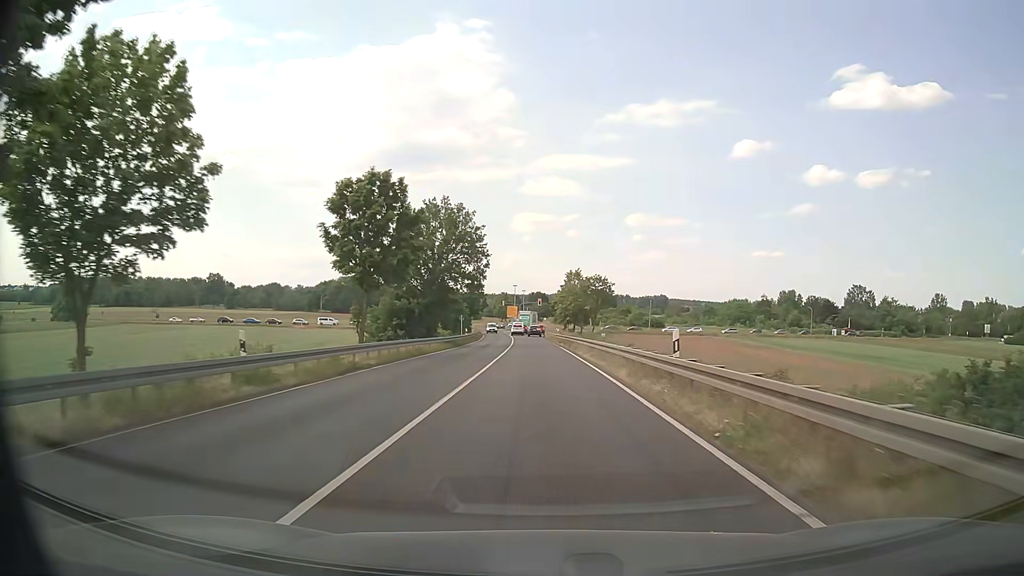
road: primary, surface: asphalt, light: Day
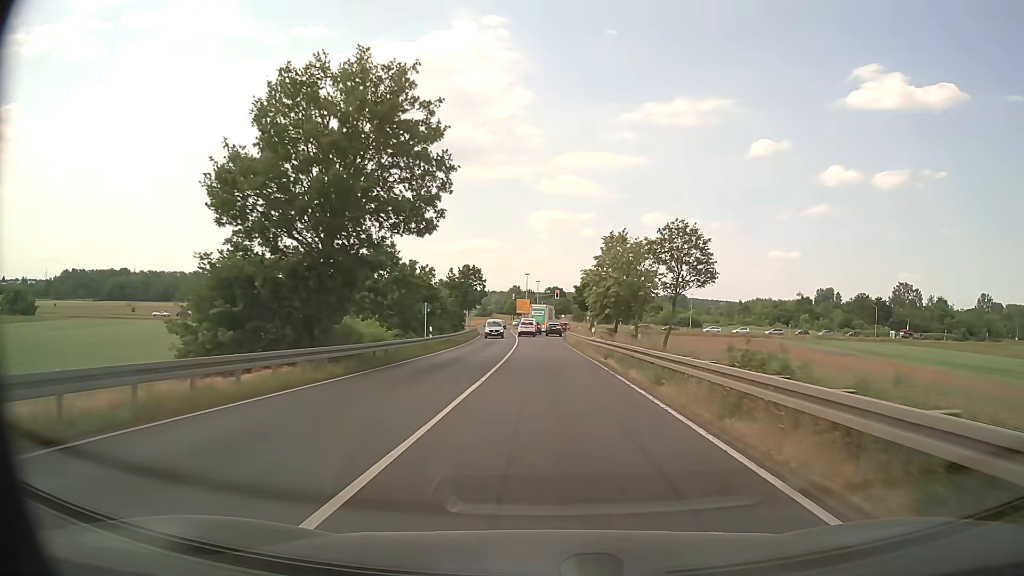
(-0.3, +28.4) m; -1°
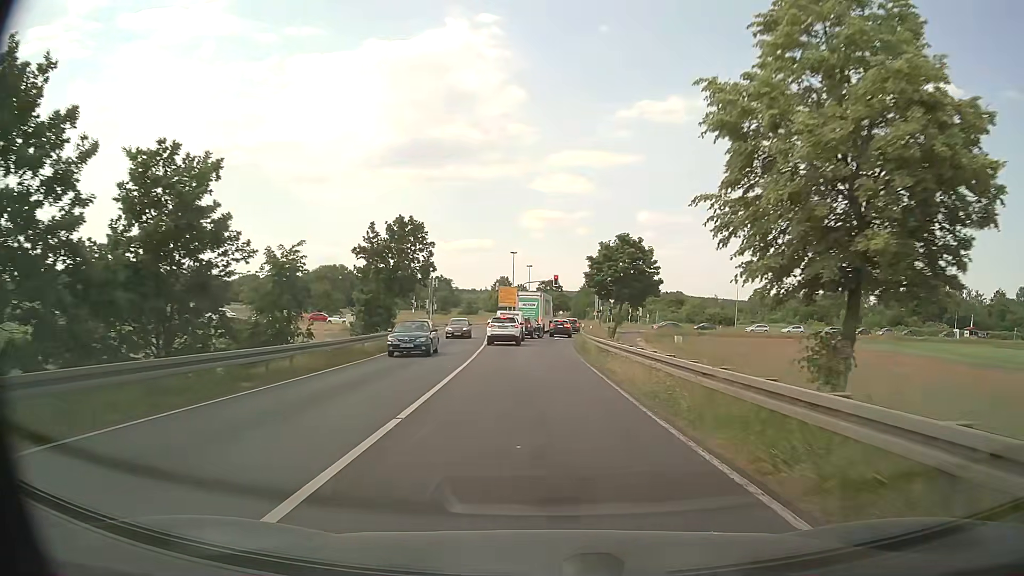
(+0.1, +34.4) m; 0°
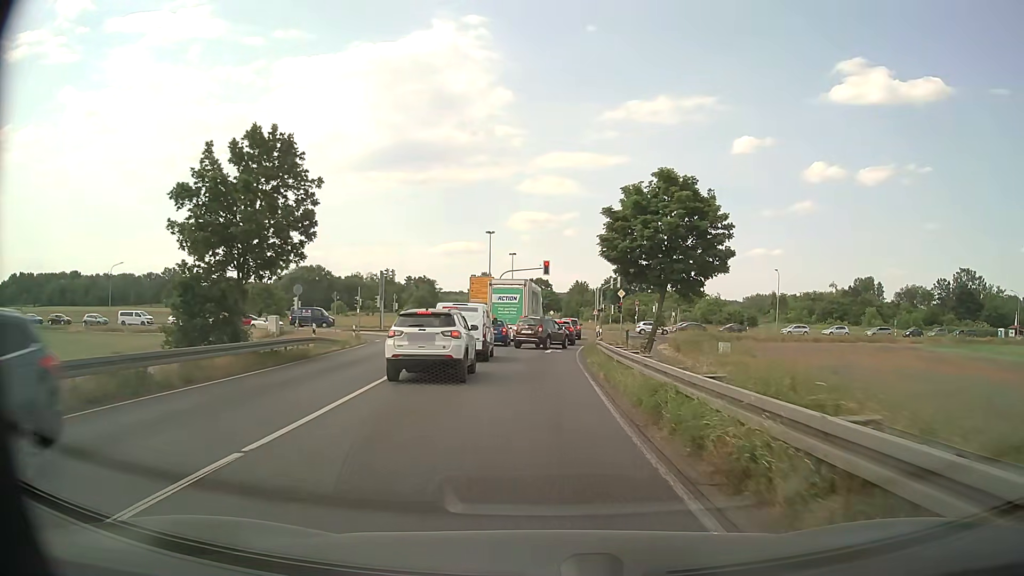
(+0.3, +21.3) m; +1°
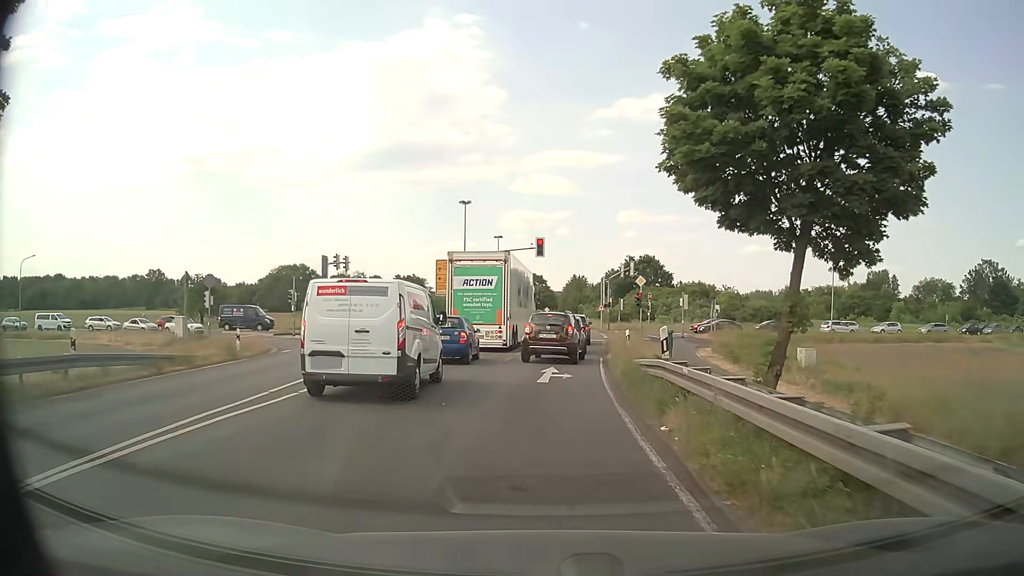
(+0.1, +16.1) m; 0°
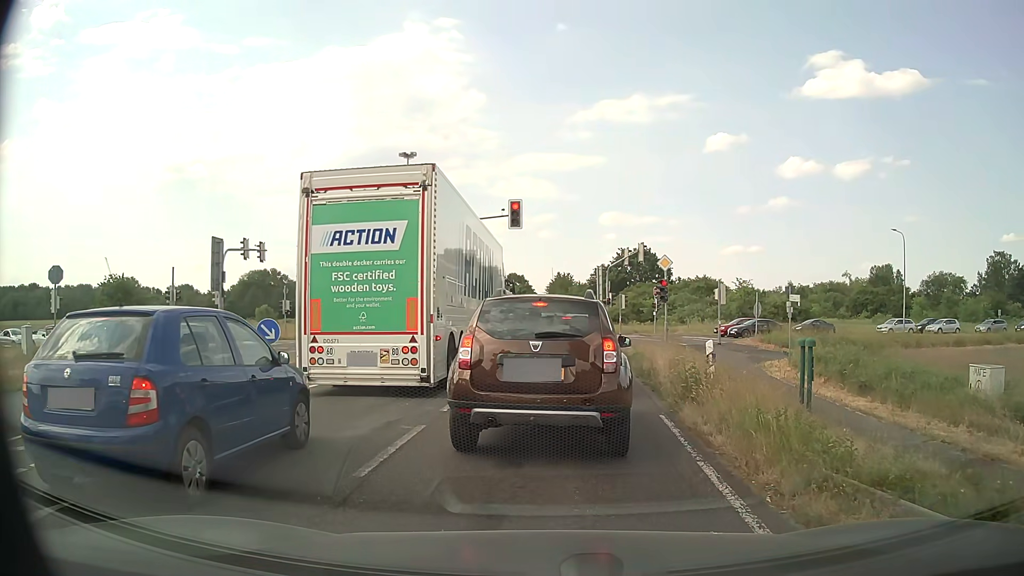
(+0.2, +15.1) m; +1°
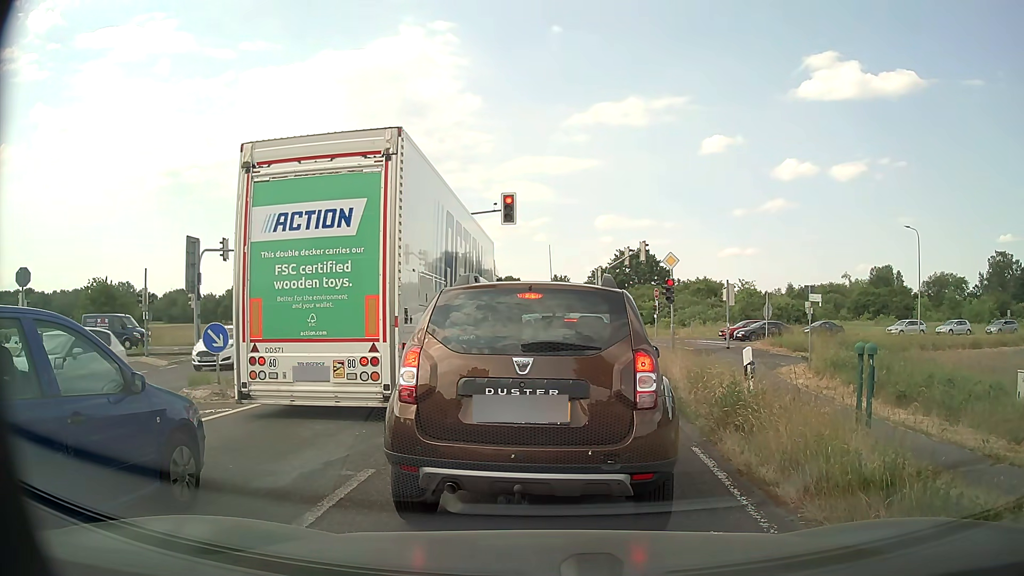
(0.0, +2.3) m; +1°
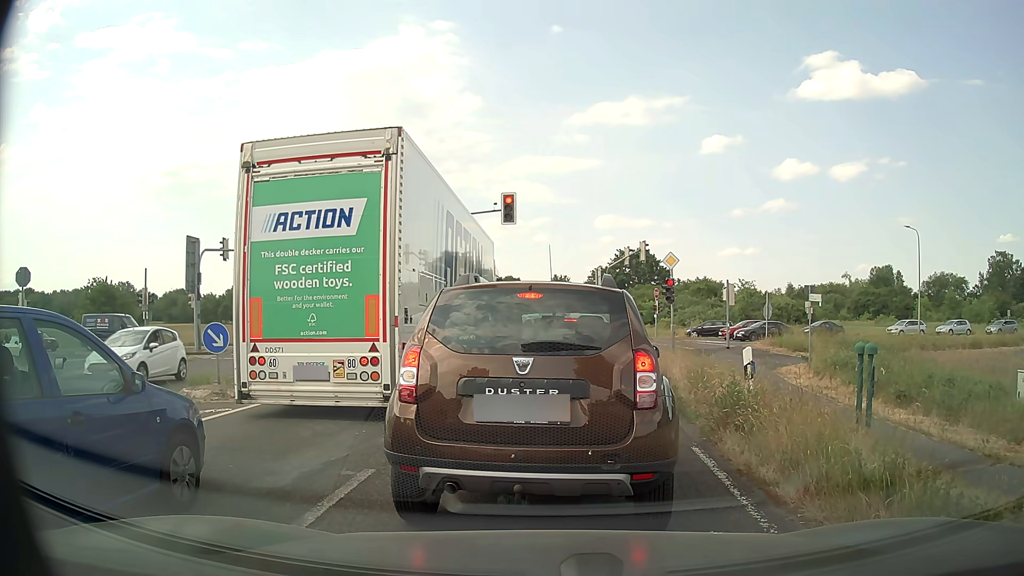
(0.0, 0.0) m; 0°
